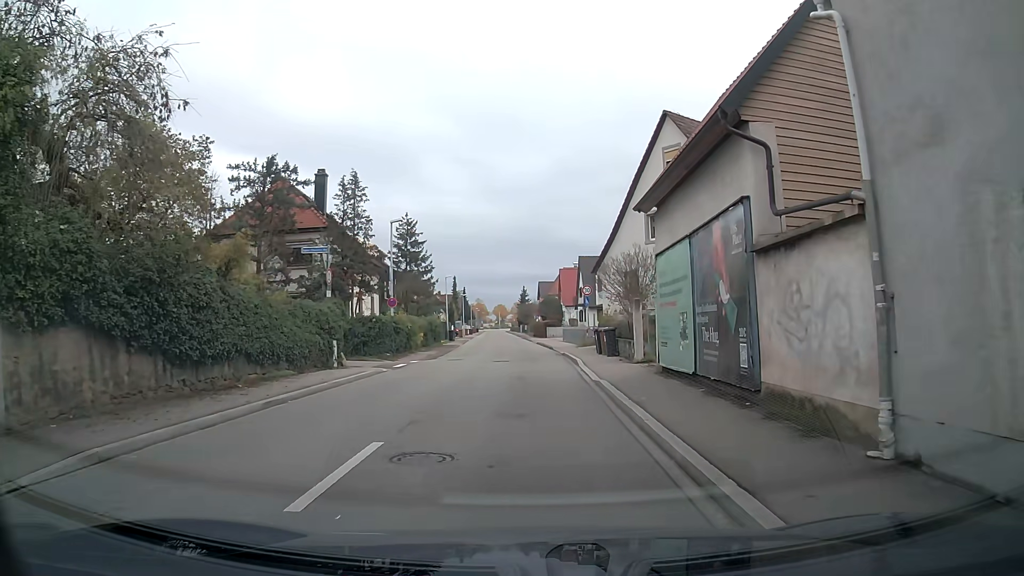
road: tertiary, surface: asphalt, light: Day
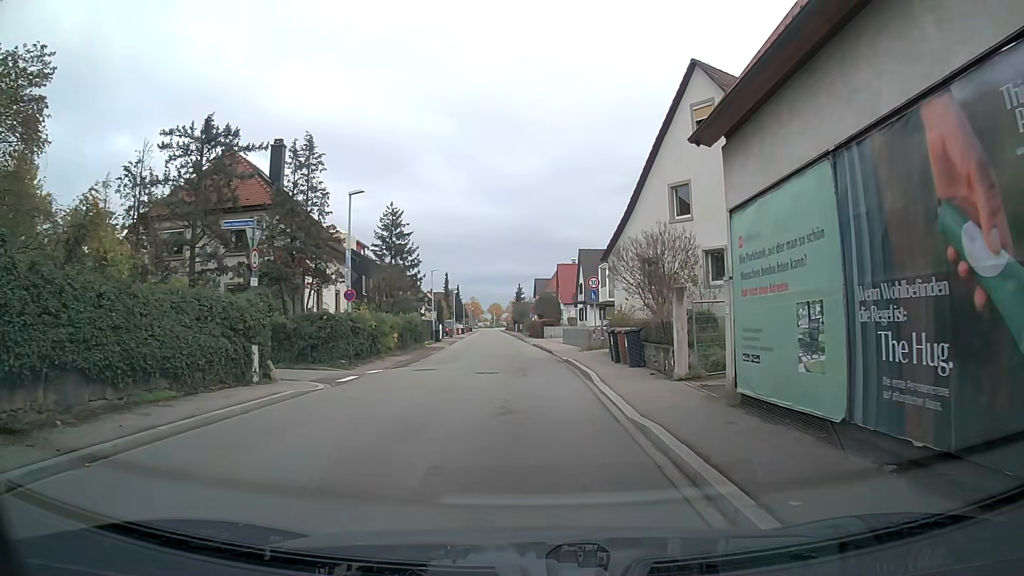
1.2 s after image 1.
(+0.1, +6.6) m; +1°
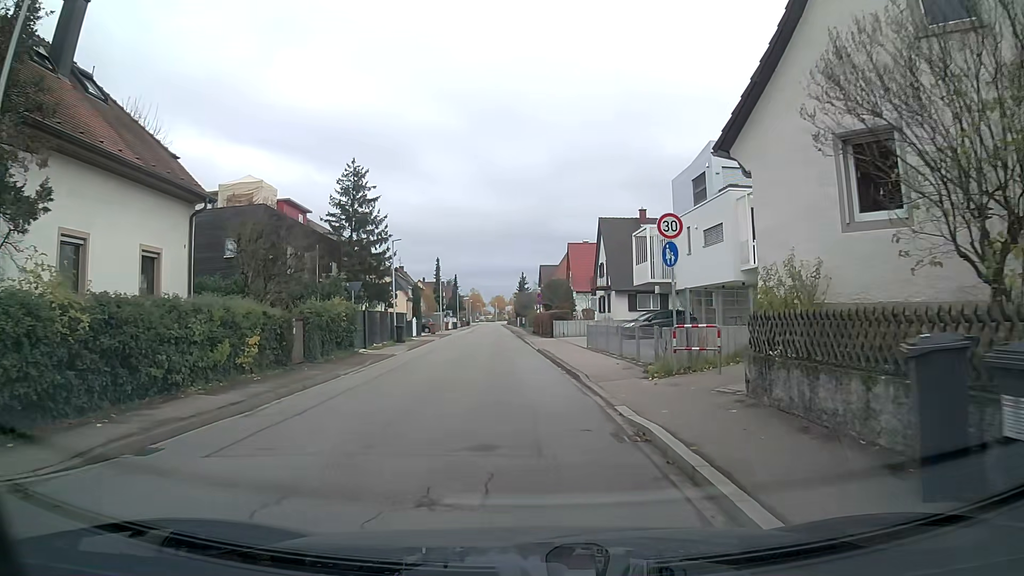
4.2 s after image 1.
(-0.1, +17.9) m; -1°
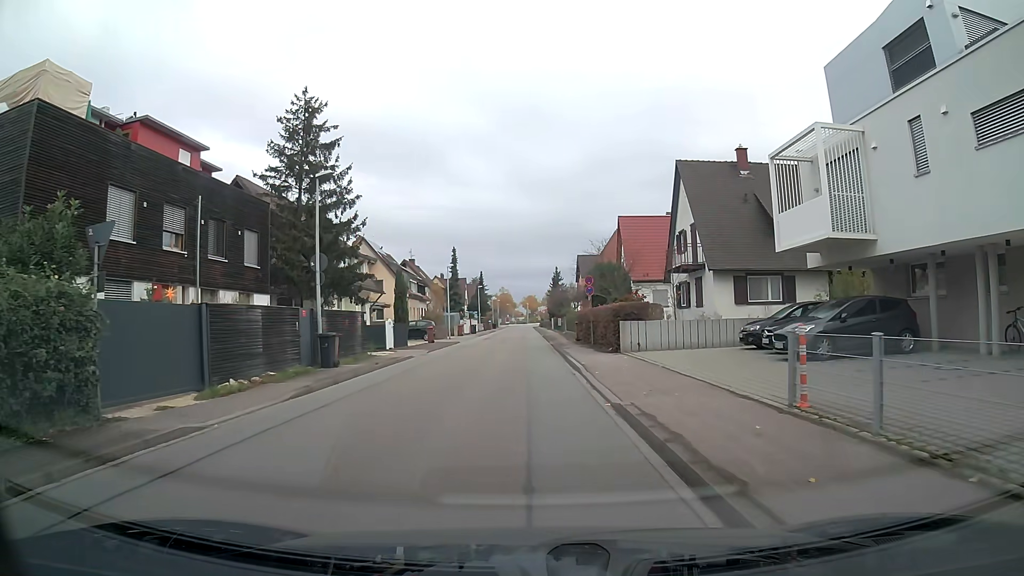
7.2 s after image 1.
(-0.4, +19.6) m; -3°
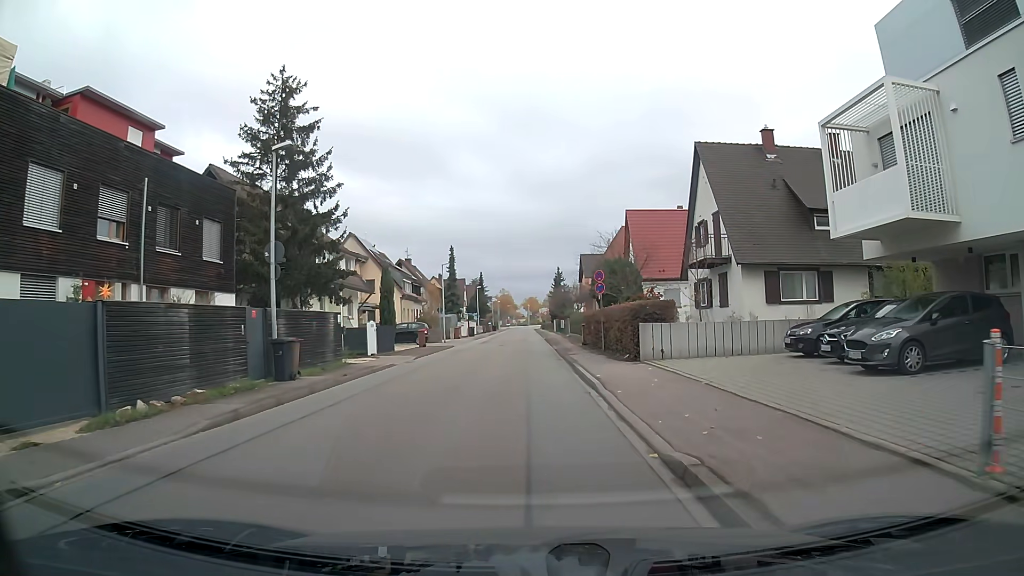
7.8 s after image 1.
(0.0, +4.0) m; 0°
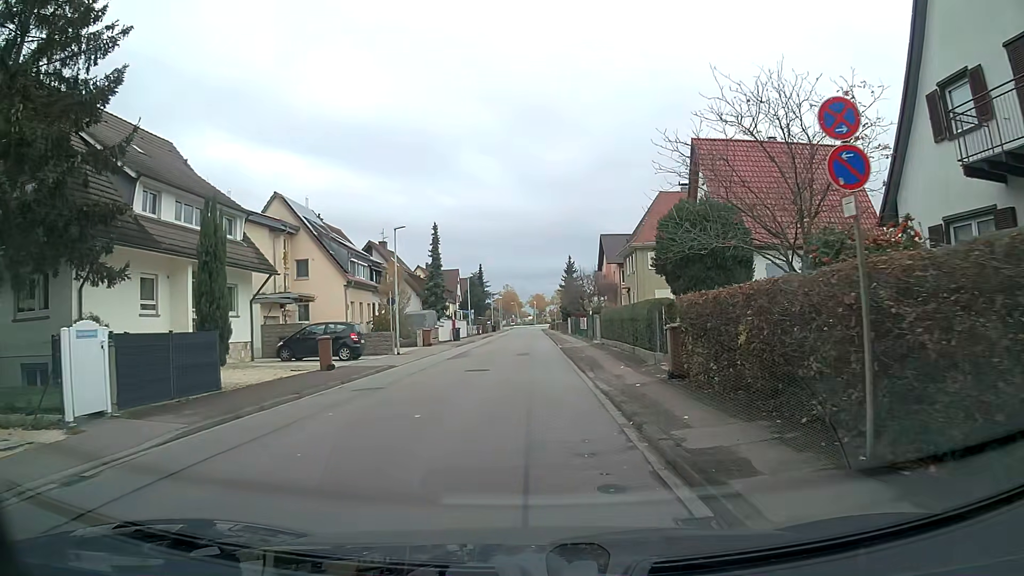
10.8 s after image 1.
(0.0, +20.3) m; 0°
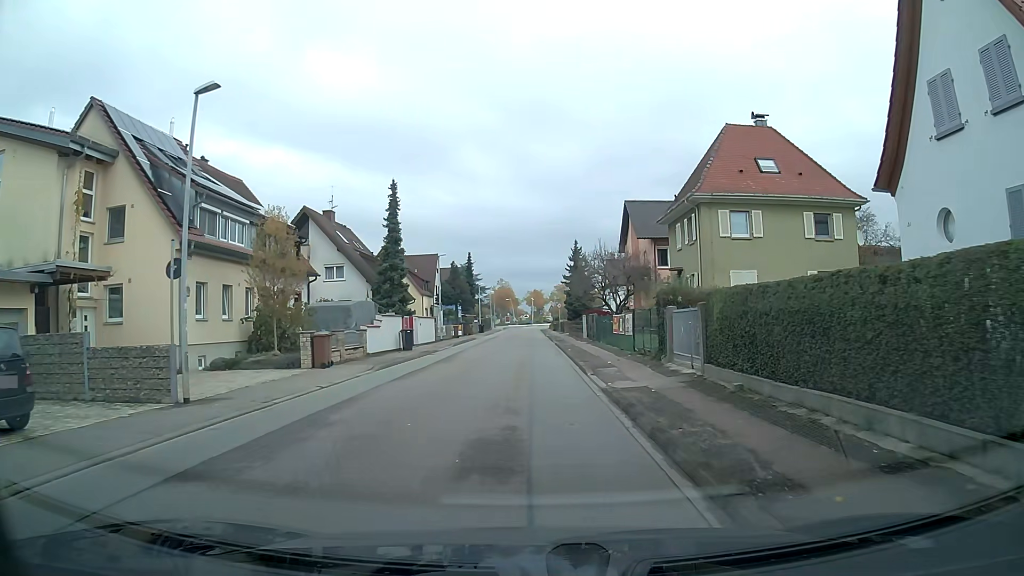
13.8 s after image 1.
(+0.1, +20.6) m; +1°
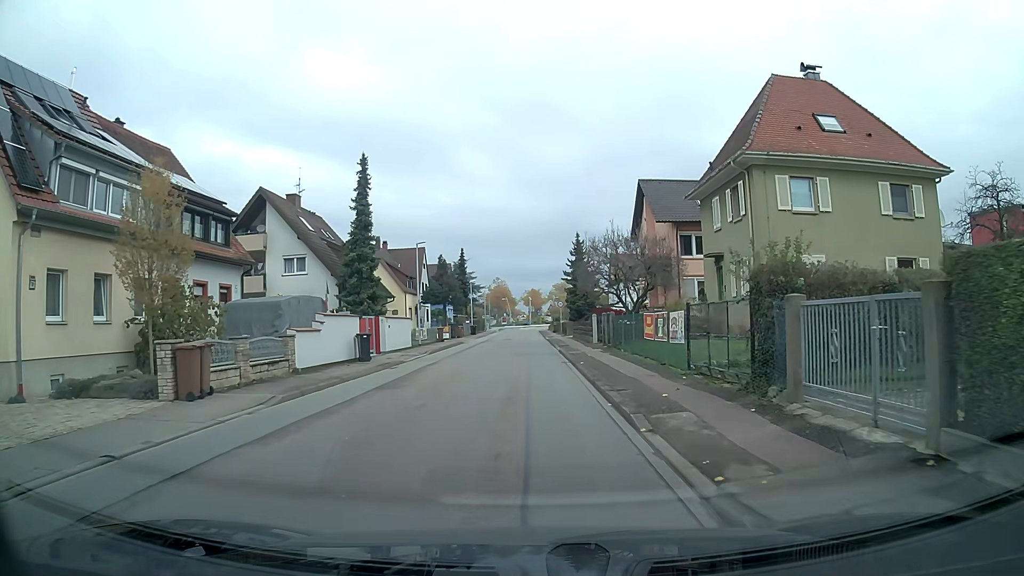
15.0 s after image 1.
(0.0, +8.3) m; 0°
(0, +10) (0, +20) (0, +30) (0, +40) (0, +50) (0, +60) (0, +70) (0, +80) (0, +90) (0, +100) m
